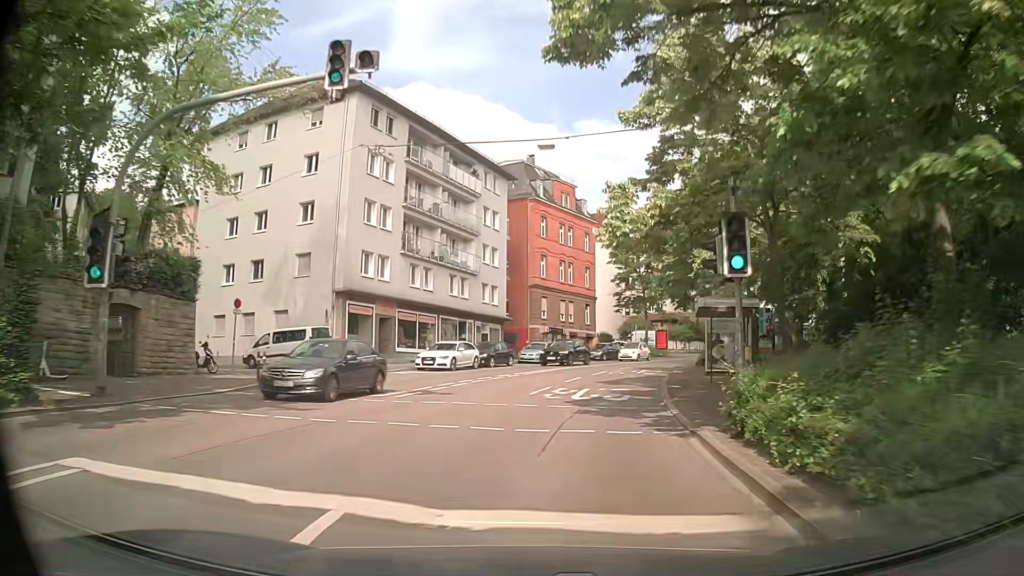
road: secondary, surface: asphalt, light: Day
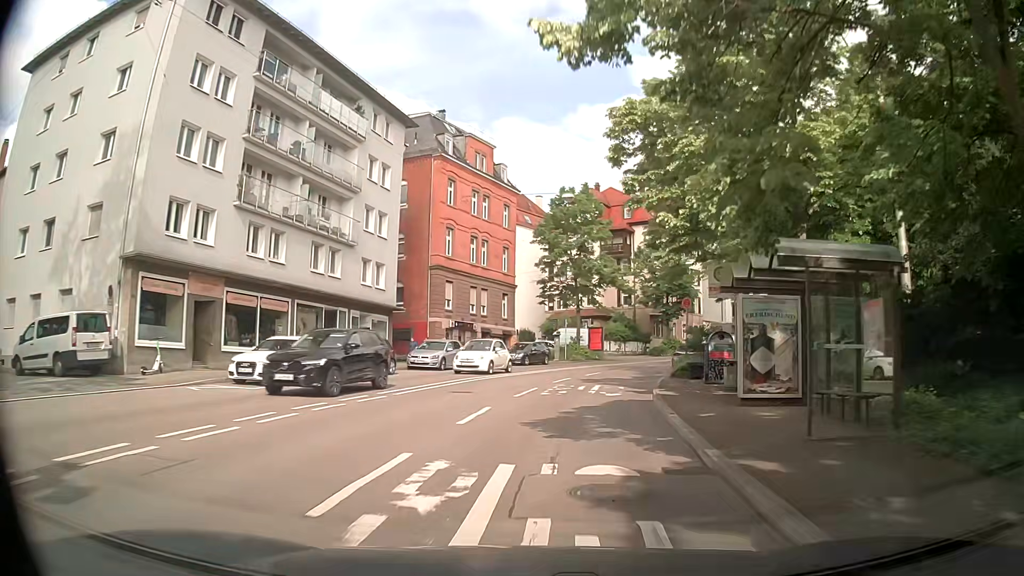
(+0.9, +13.0) m; +8°
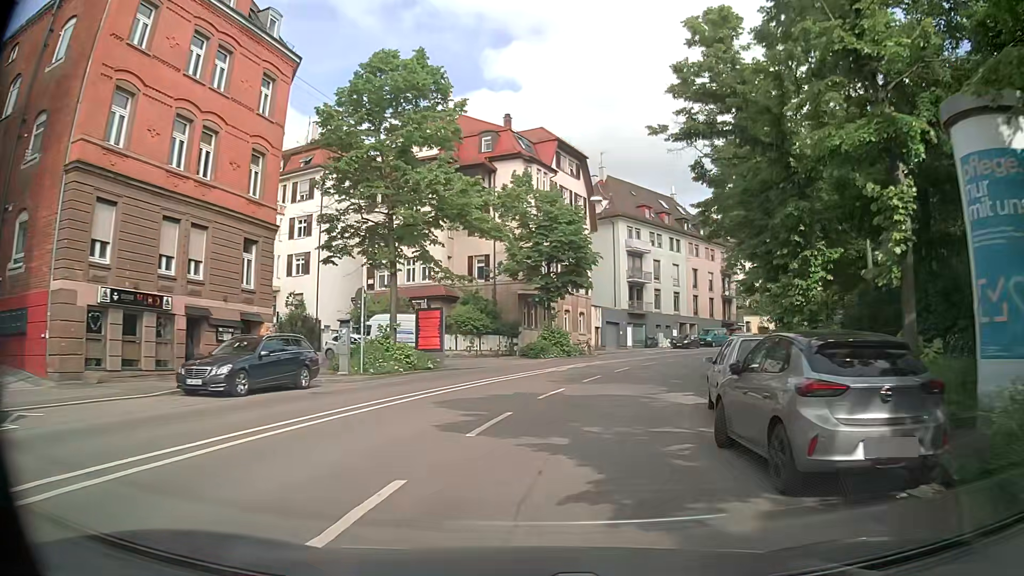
(+2.7, +25.6) m; +13°
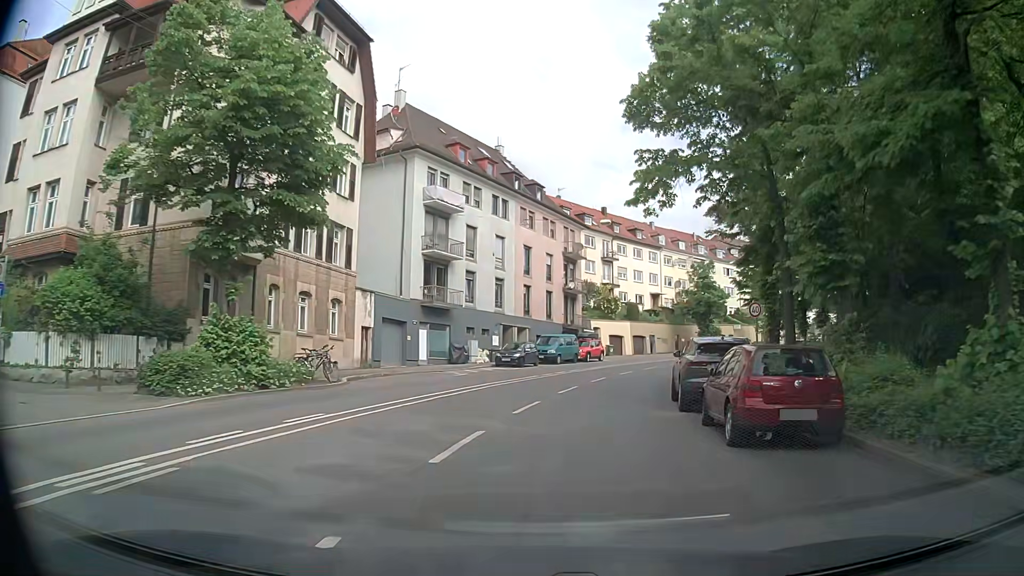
(+3.9, +25.5) m; +17°
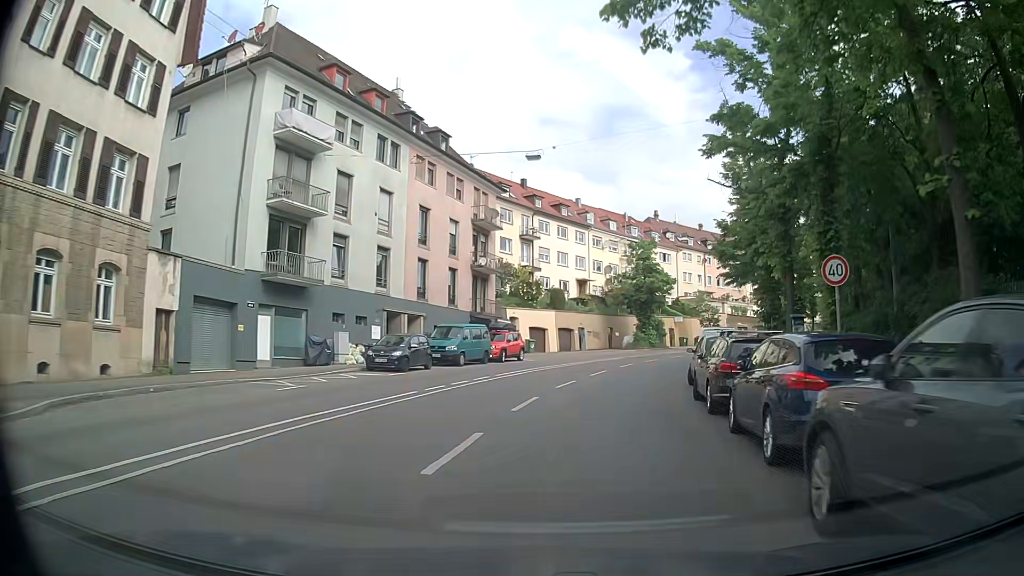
(+0.7, +12.9) m; +7°
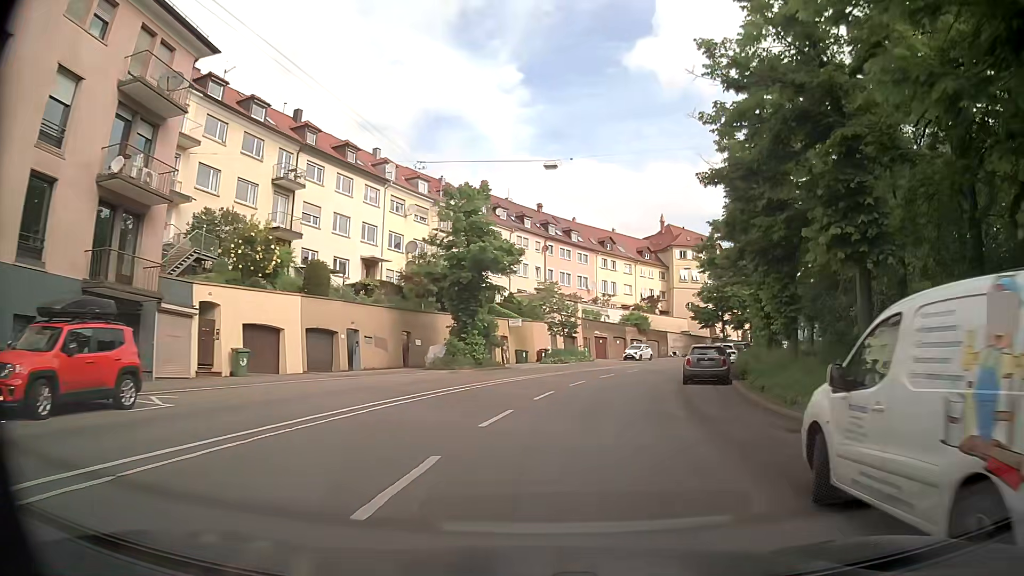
(+3.6, +25.5) m; +16°
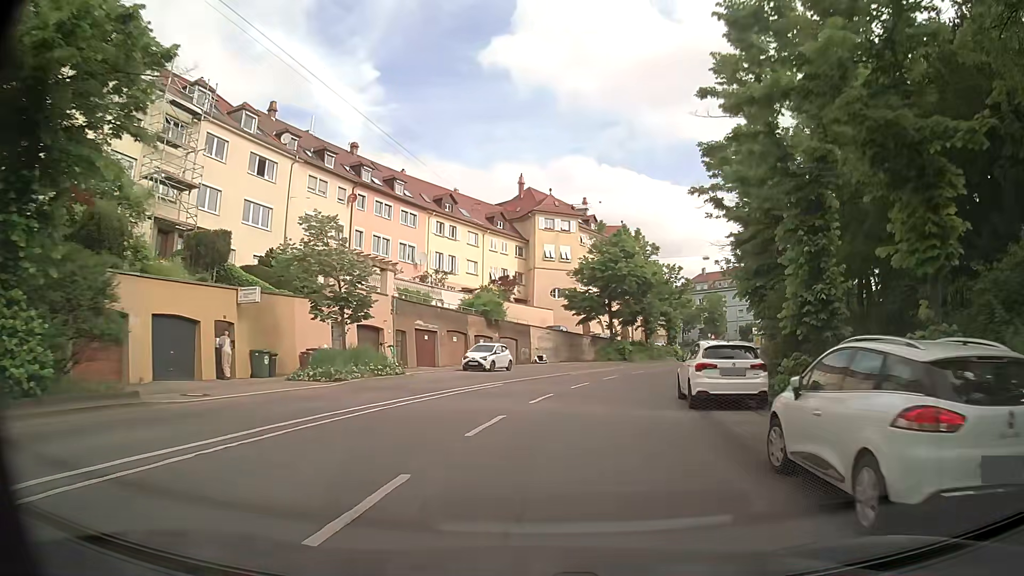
(+3.0, +25.1) m; +13°
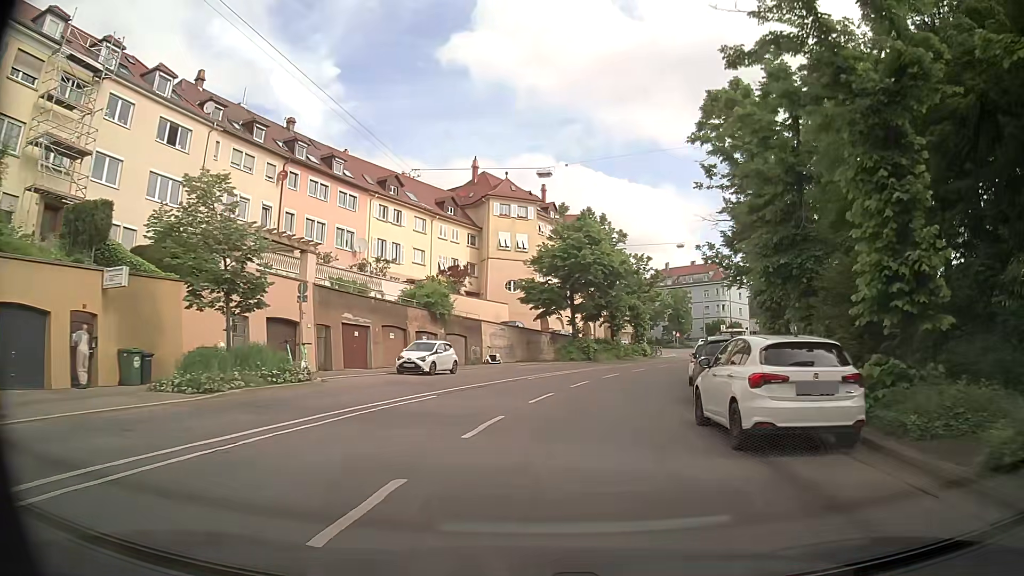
(+0.2, +6.3) m; +3°
(+1, +10) (+2, +20) (+5, +29) (+9, +39) (+13, +48) (+18, +57) (+22, +66) (+26, +75) (+28, +85) (+27, +95) m
